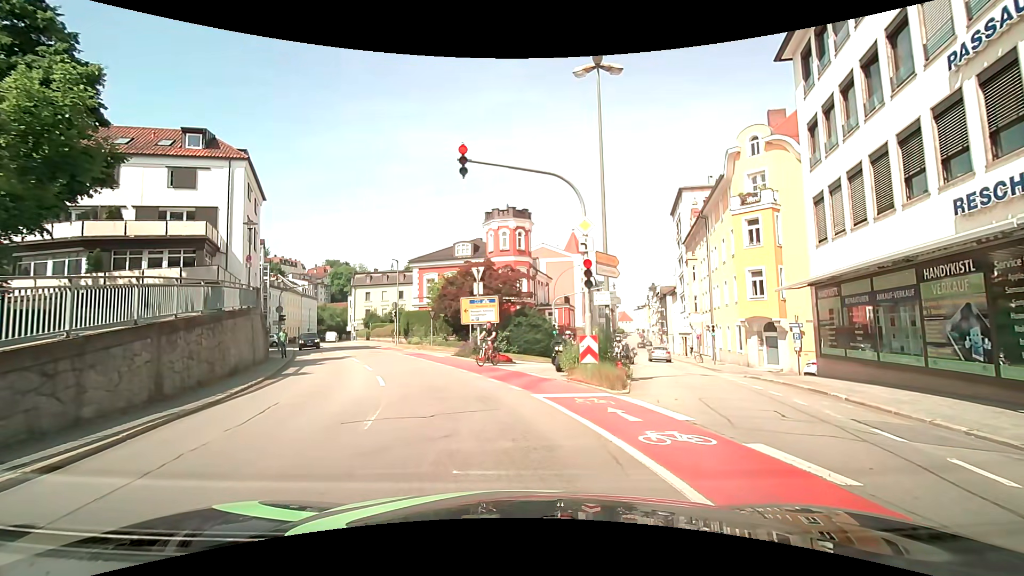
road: tertiary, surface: asphalt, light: Day
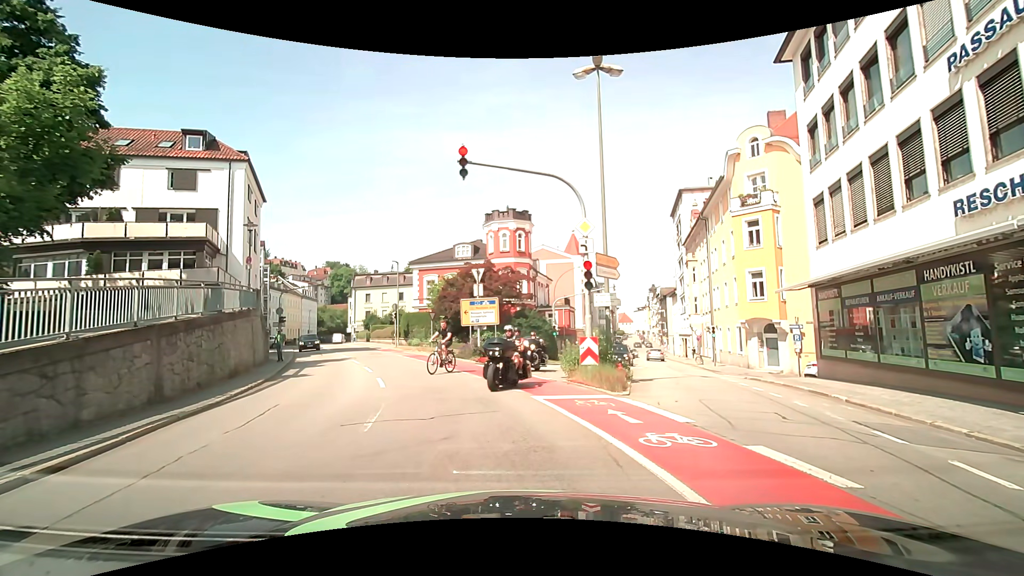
(0.0, +0.1) m; 0°
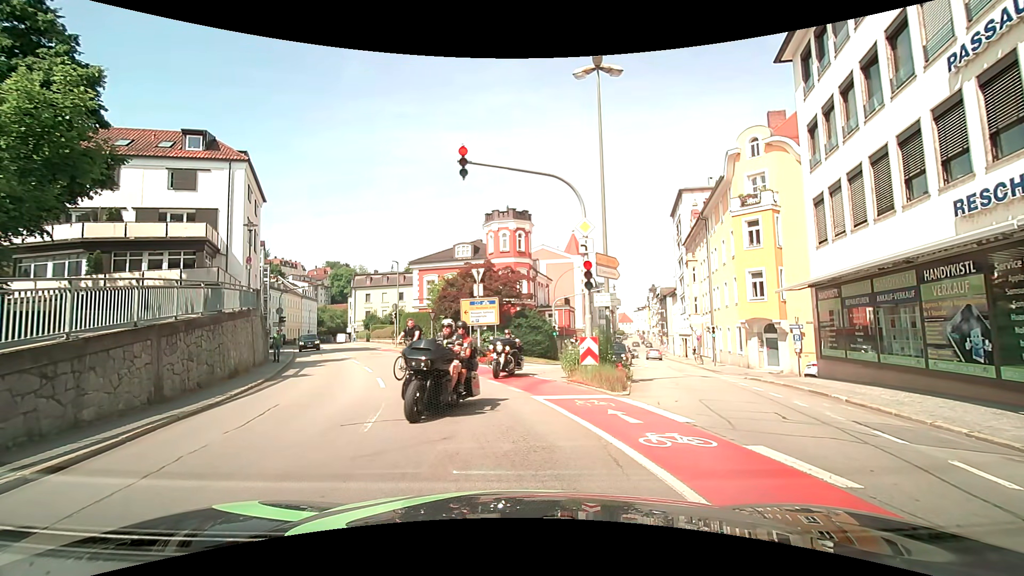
(0.0, 0.0) m; 0°
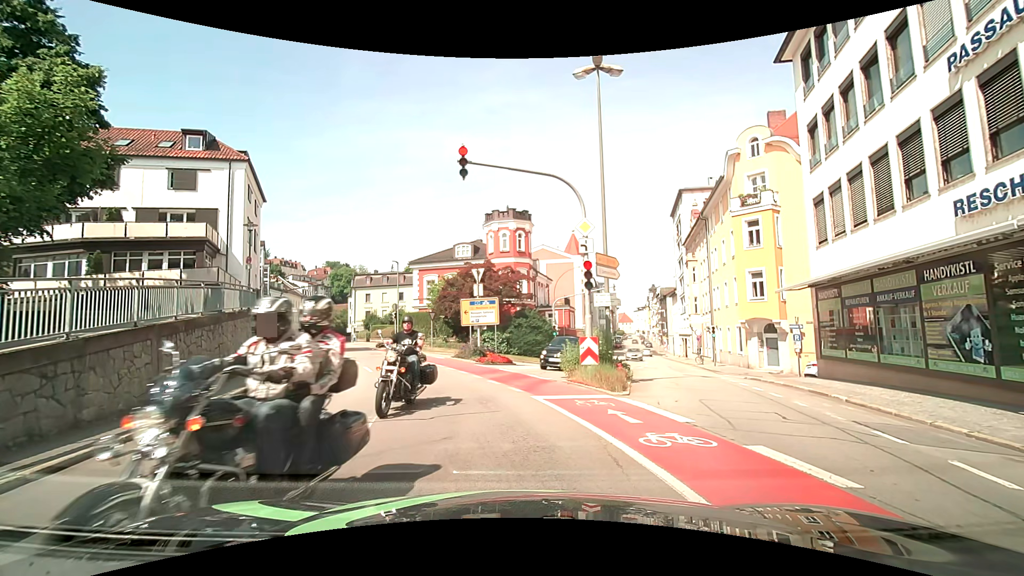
(0.0, 0.0) m; 0°
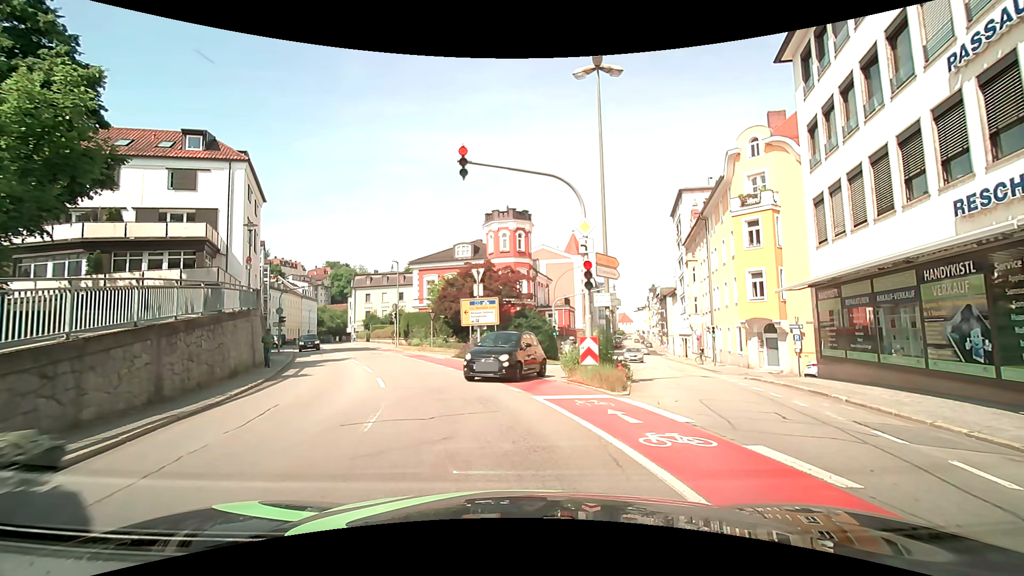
(0.0, 0.0) m; 0°
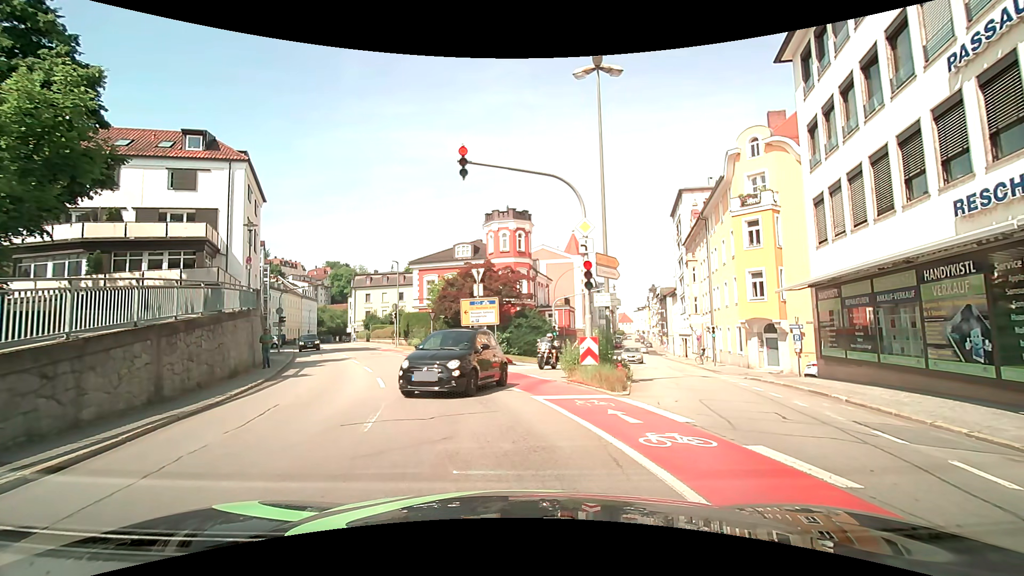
(0.0, 0.0) m; 0°
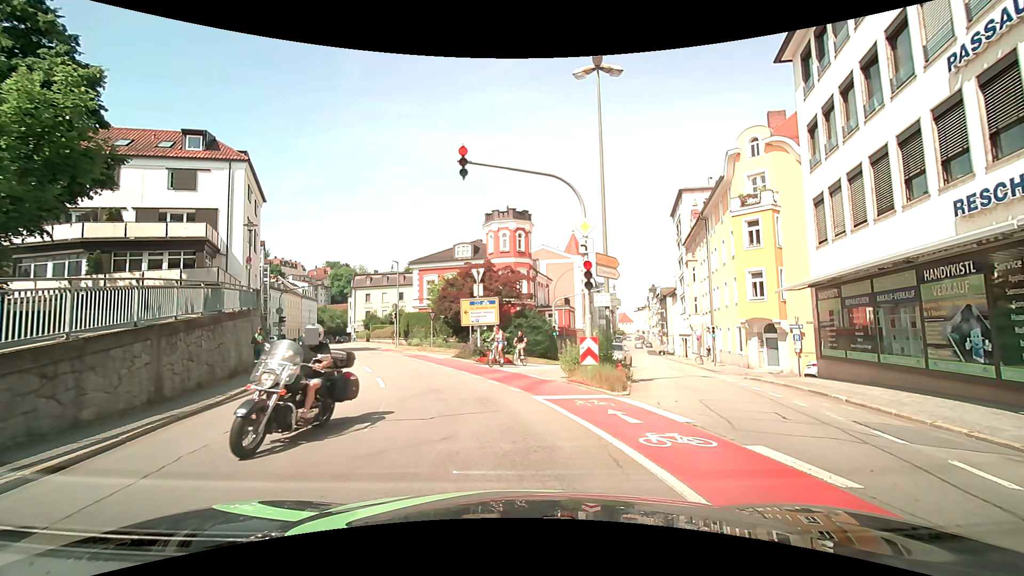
(0.0, 0.0) m; 0°
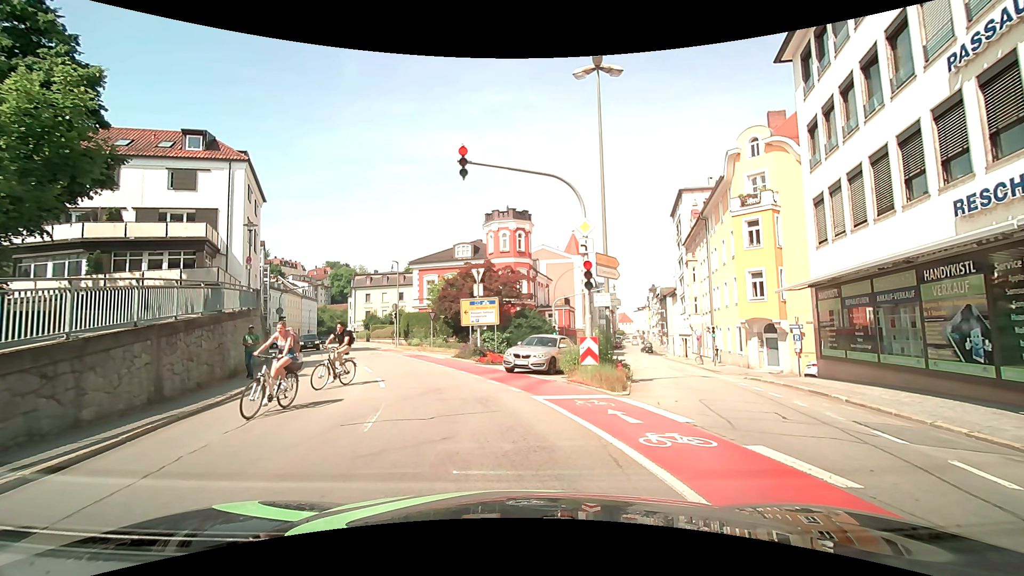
(0.0, 0.0) m; 0°
